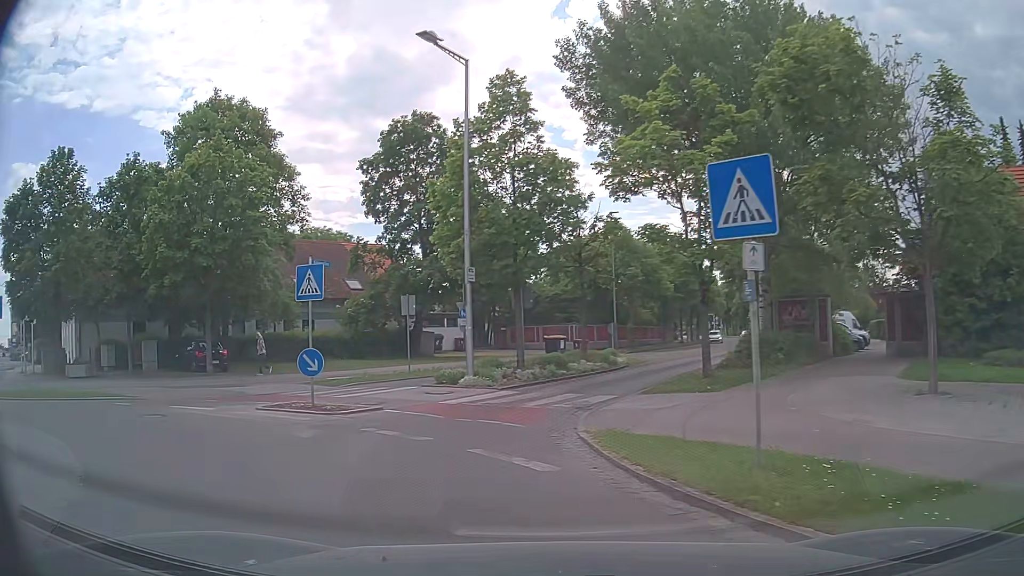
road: tertiary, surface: asphalt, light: Day
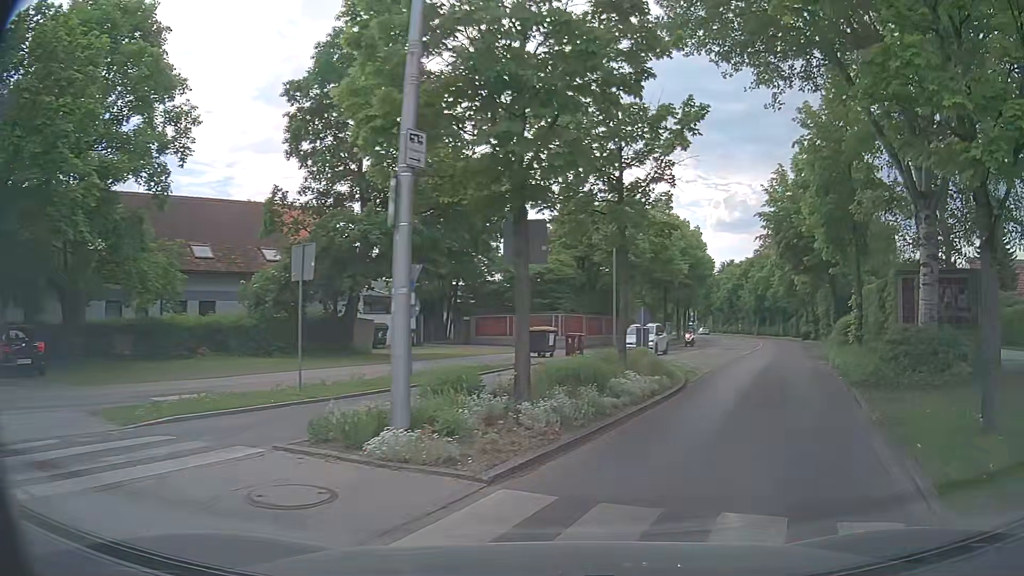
(-1.5, +12.6) m; +2°
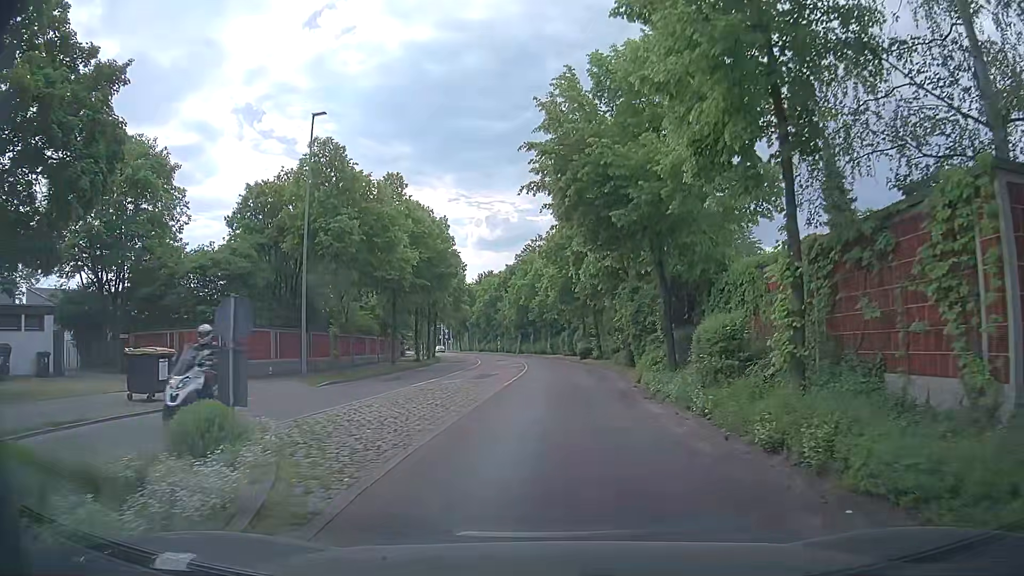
(+3.5, +13.6) m; +20°
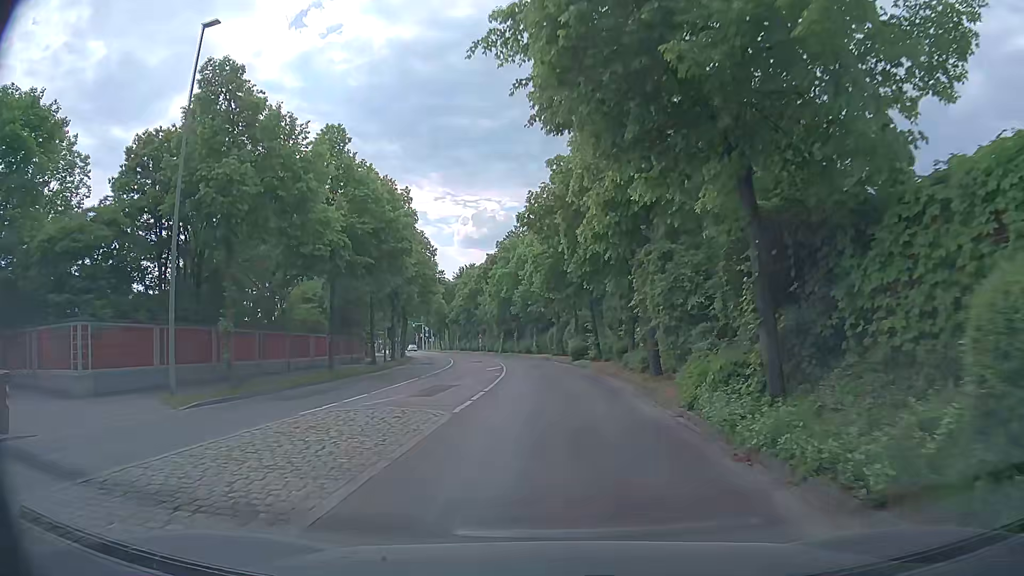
(+0.1, +9.4) m; +2°
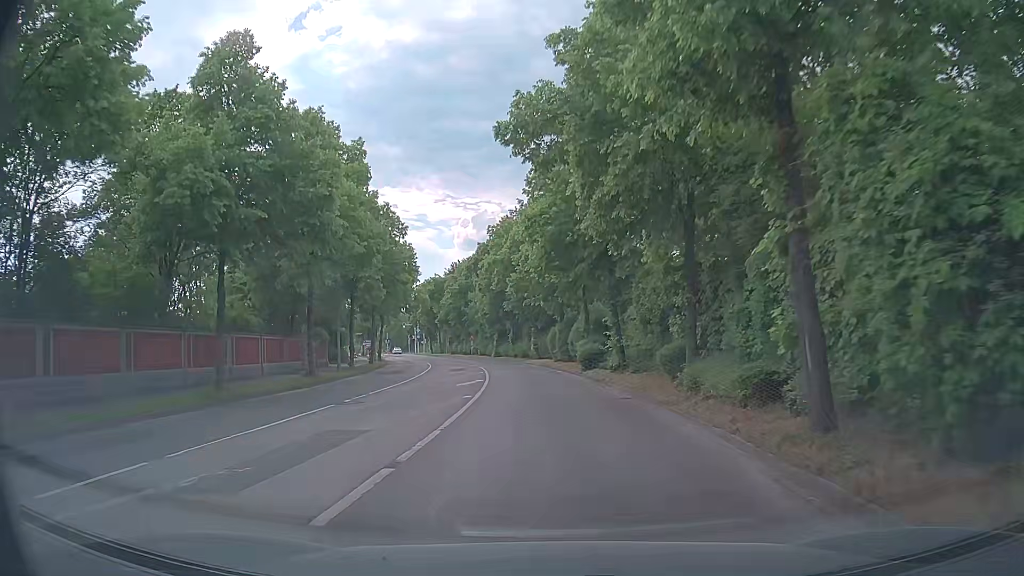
(-0.2, +11.1) m; -1°
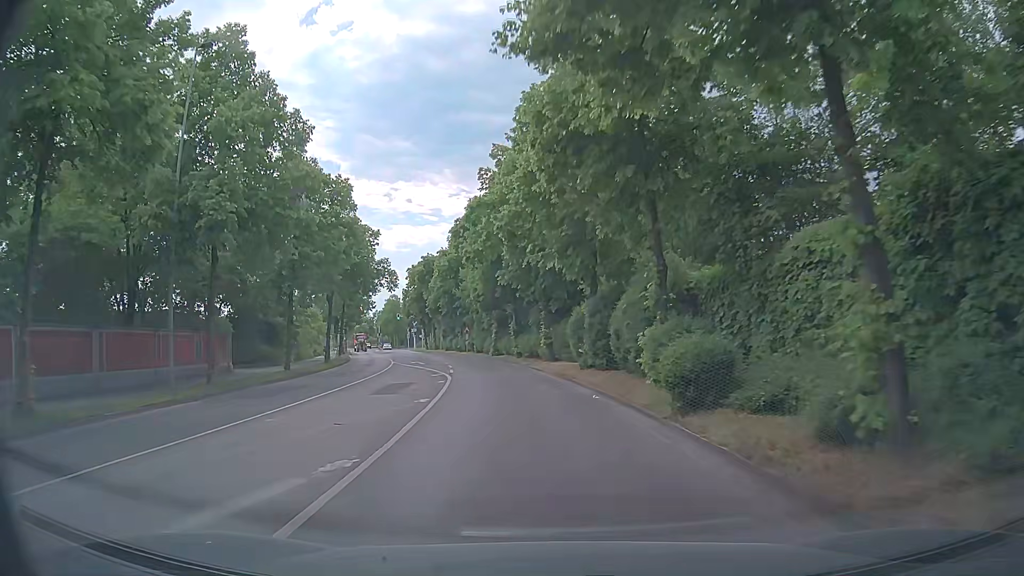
(-0.1, +18.9) m; -1°
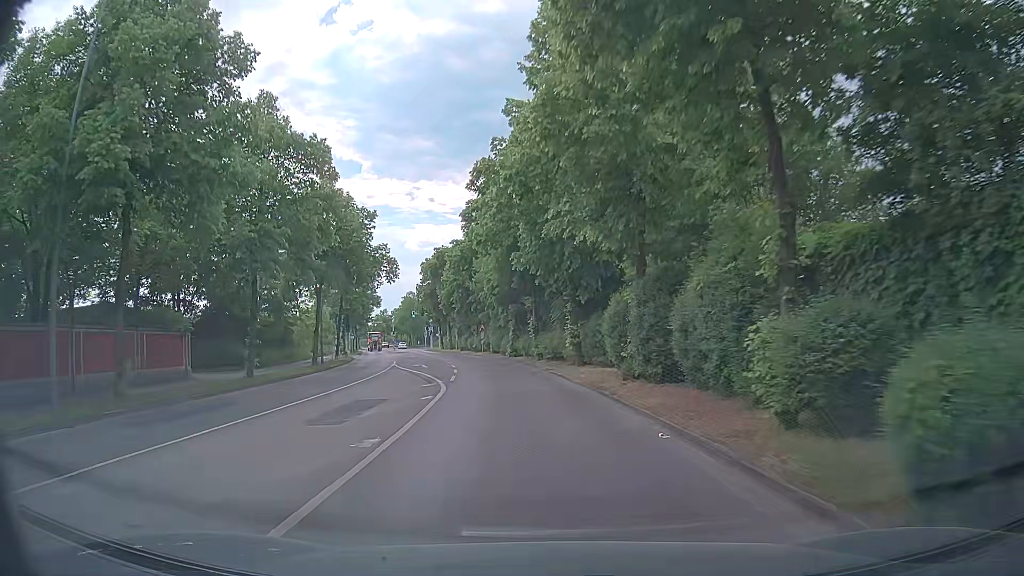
(-0.1, +6.5) m; -2°
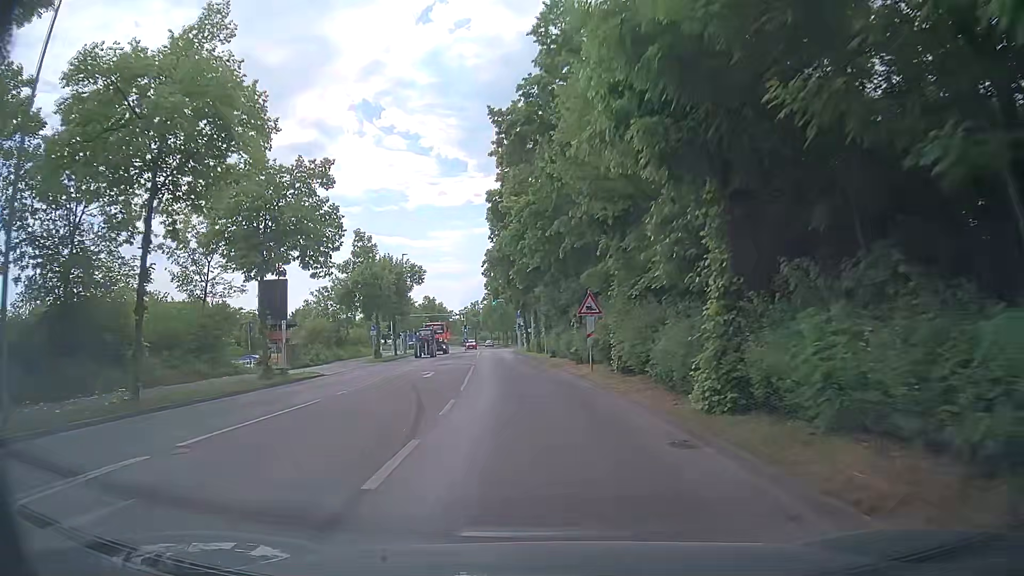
(-2.7, +34.4) m; -9°
(0, +10) (-1, +20) (-2, +30) (-3, +40) (-4, +50) (-5, +60) (-6, +70) (-7, +80) (-7, +90) (-8, +100) m
